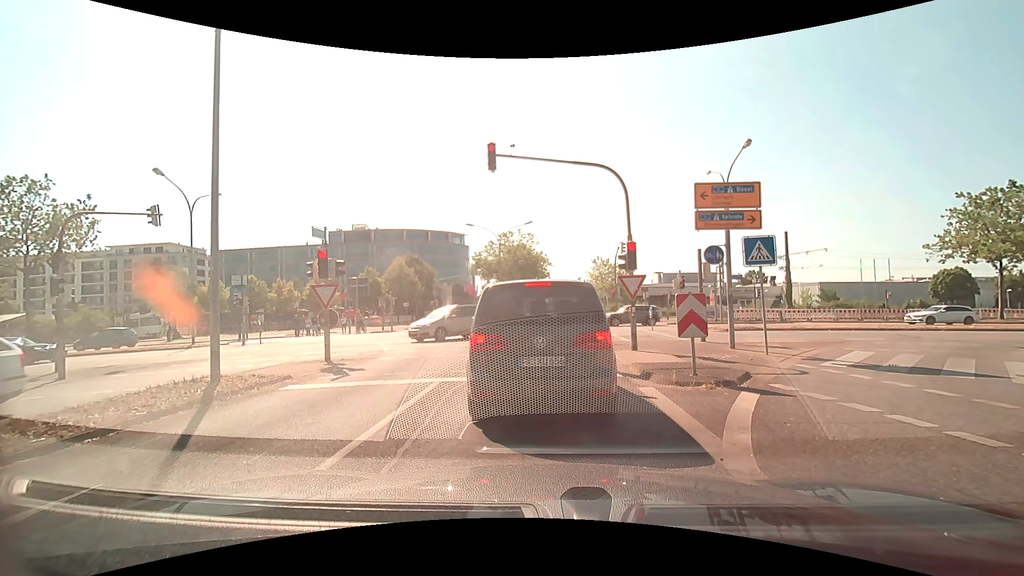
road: tertiary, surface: asphalt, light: Day
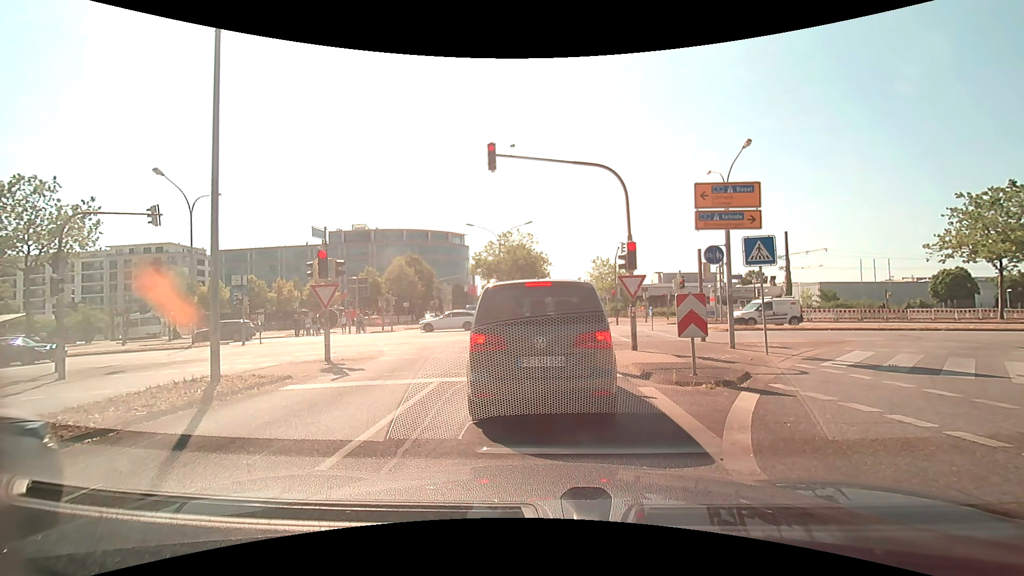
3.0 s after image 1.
(0.0, 0.0) m; 0°
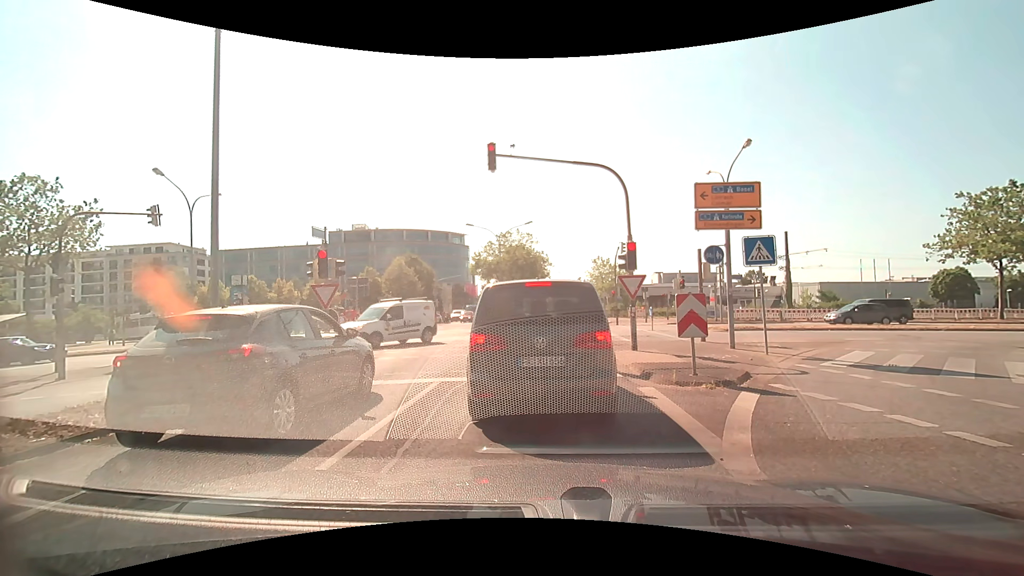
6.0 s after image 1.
(0.0, 0.0) m; 0°
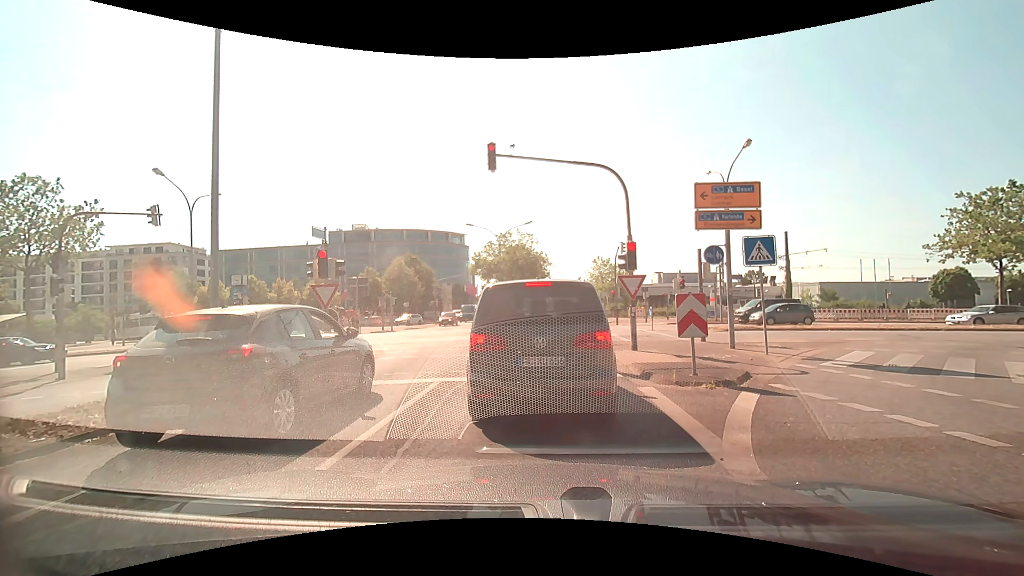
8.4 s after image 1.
(0.0, 0.0) m; 0°
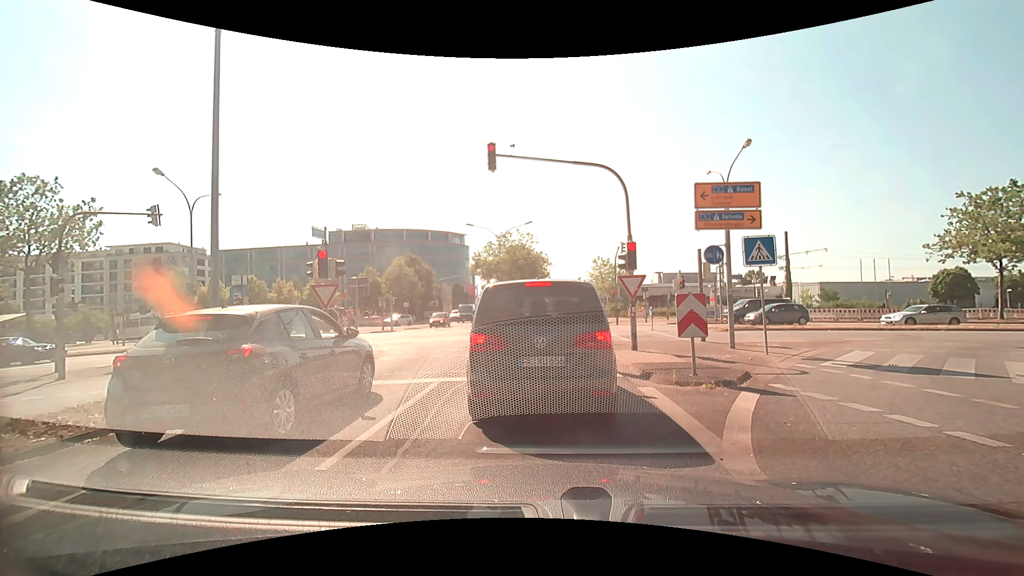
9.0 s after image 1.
(0.0, 0.0) m; 0°
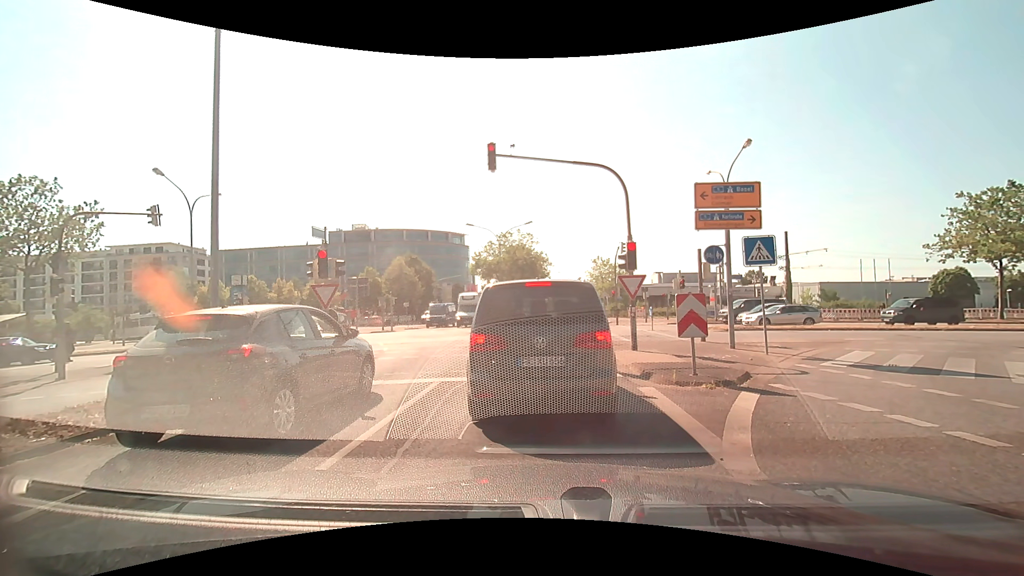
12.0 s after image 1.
(0.0, 0.0) m; 0°
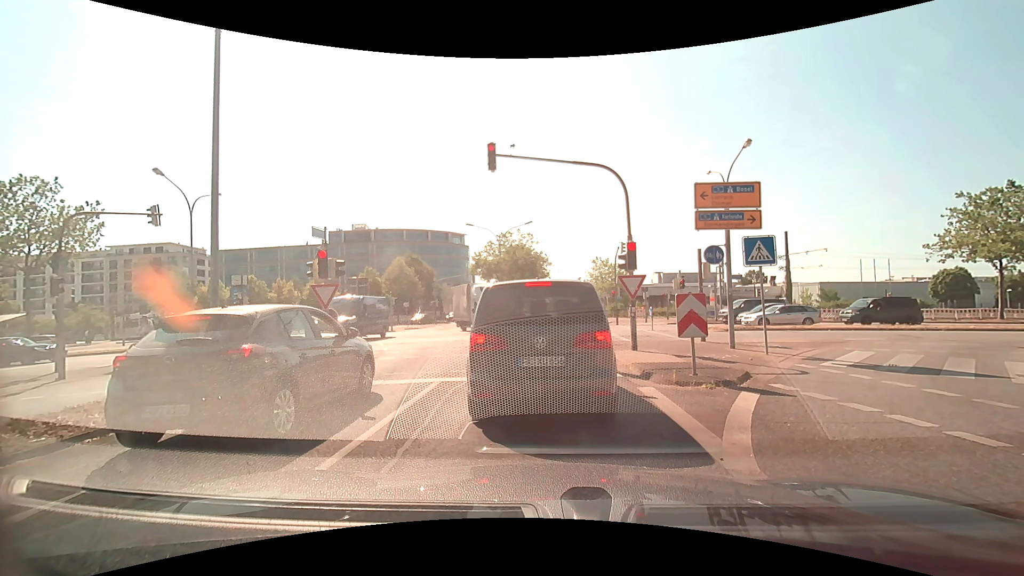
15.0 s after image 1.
(0.0, 0.0) m; 0°
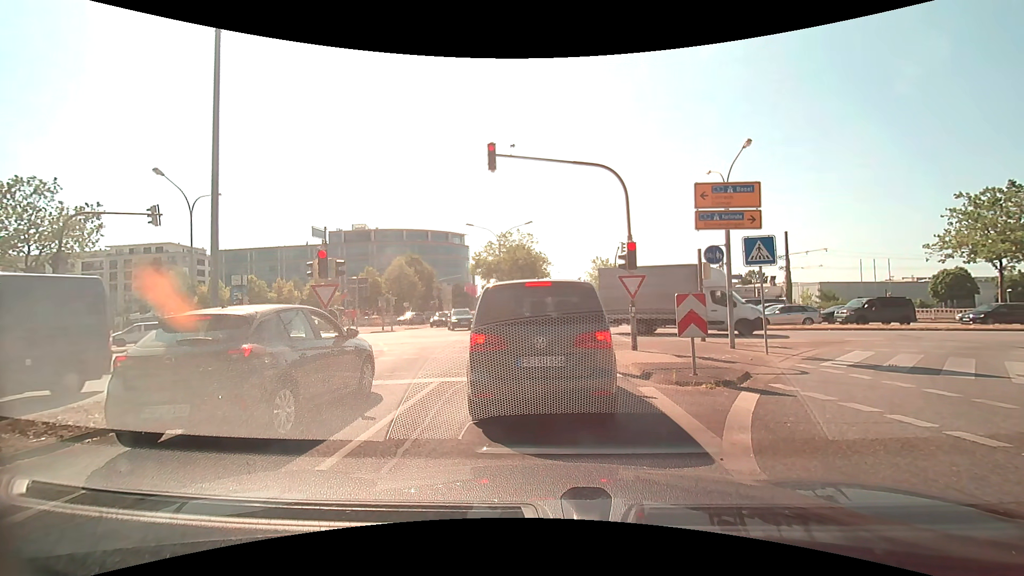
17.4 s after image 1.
(0.0, 0.0) m; 0°
(0, +10) (-1, +20) (-1, +30) (-1, +40) (-1, +50) (-1, +60) (-1, +70) (-1, +80) (-1, +90) (-2, +100) m
